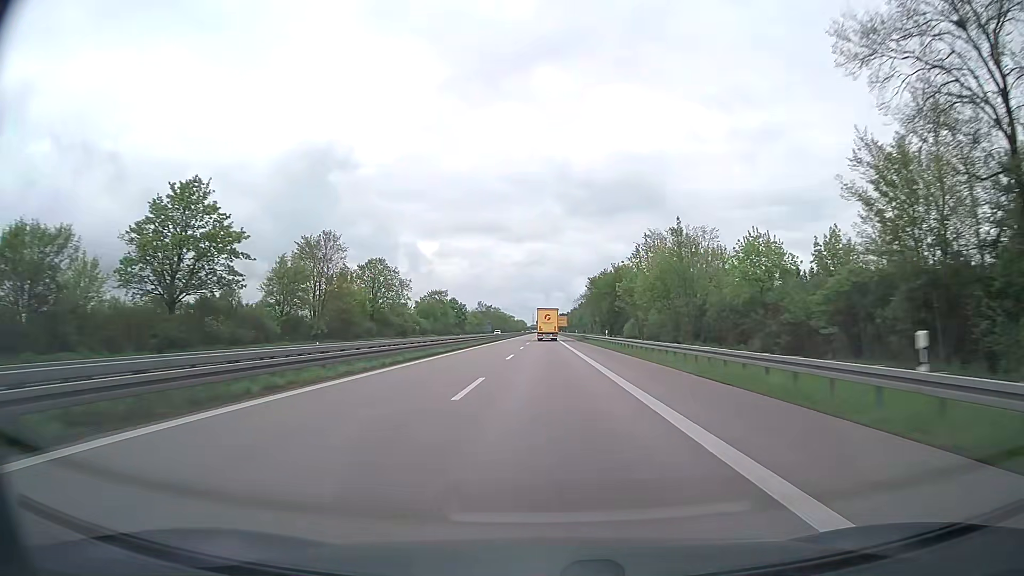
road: trunk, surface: asphalt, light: Day
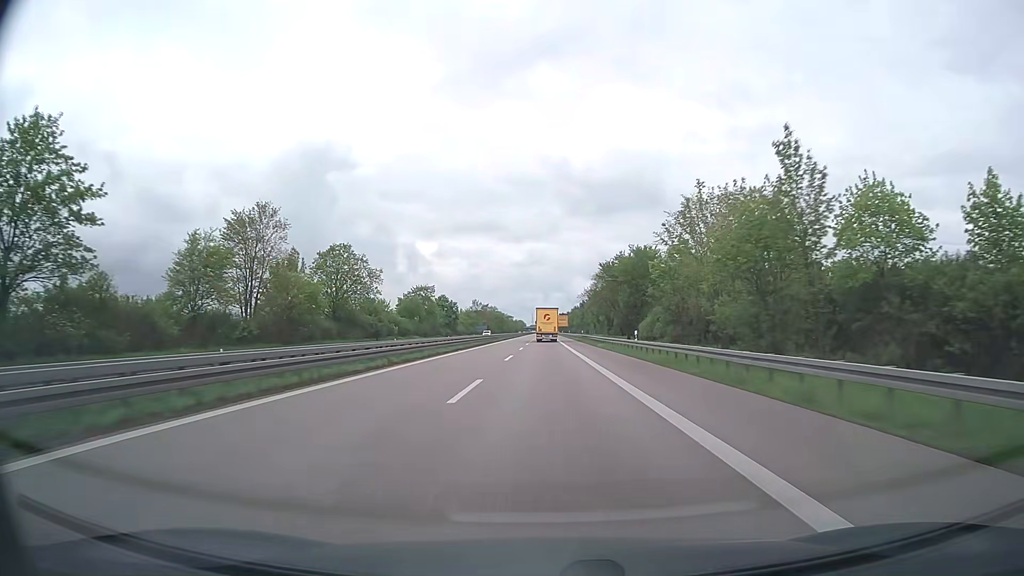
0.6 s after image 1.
(0.0, +18.4) m; 0°
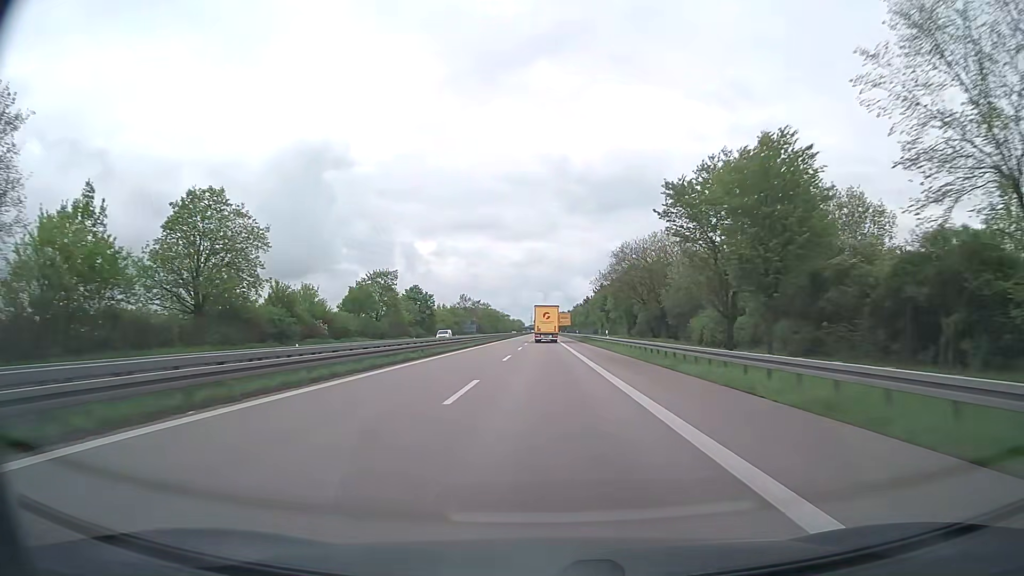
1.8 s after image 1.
(+0.1, +36.0) m; 0°
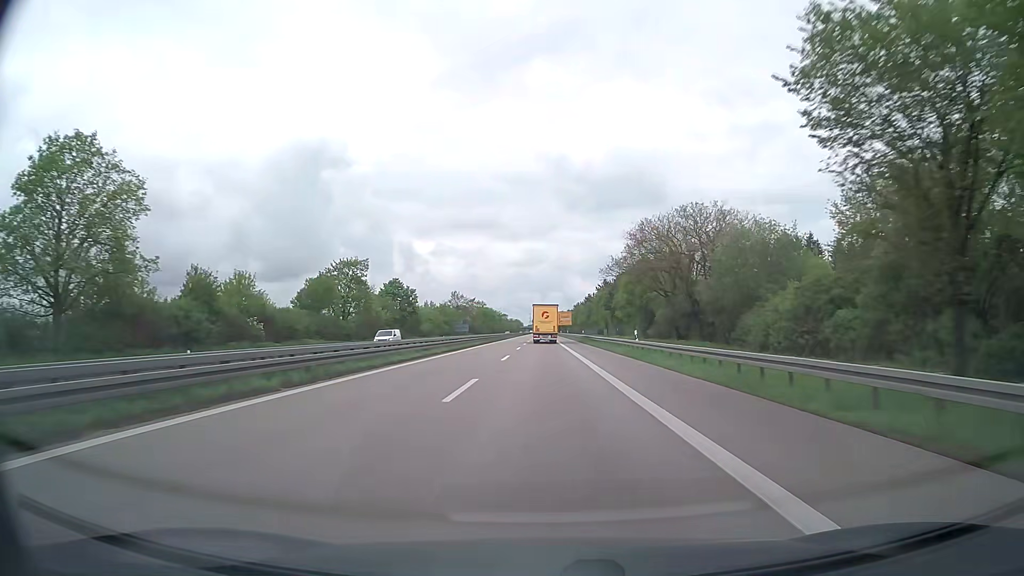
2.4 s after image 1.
(+0.1, +17.6) m; 0°
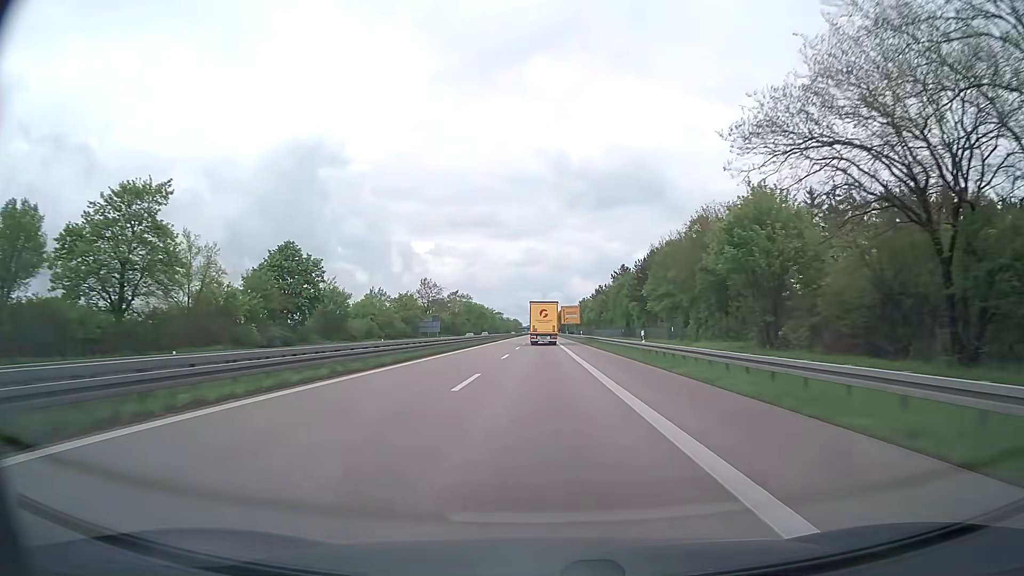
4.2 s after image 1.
(+0.1, +51.2) m; 0°
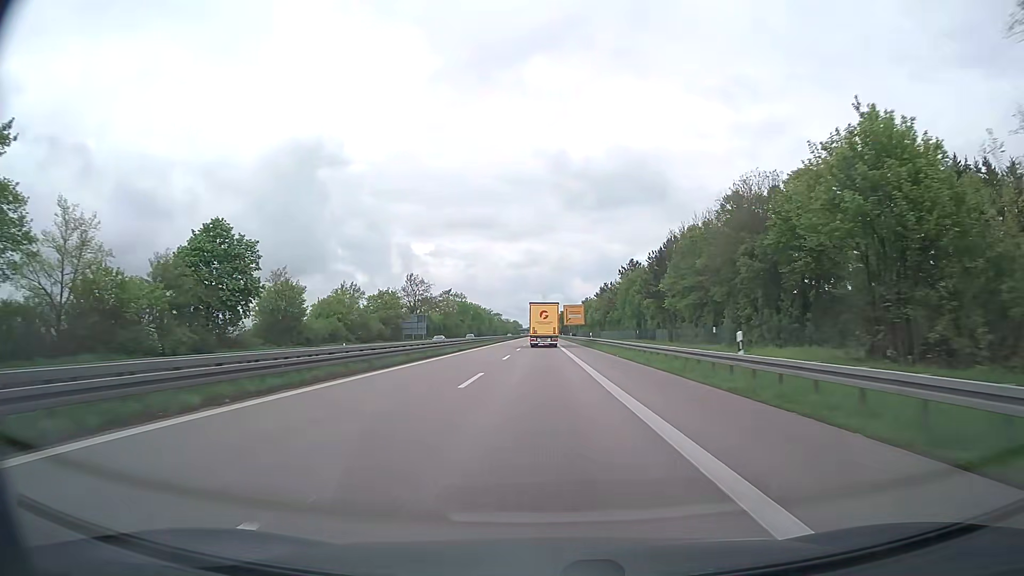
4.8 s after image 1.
(0.0, +16.6) m; 0°
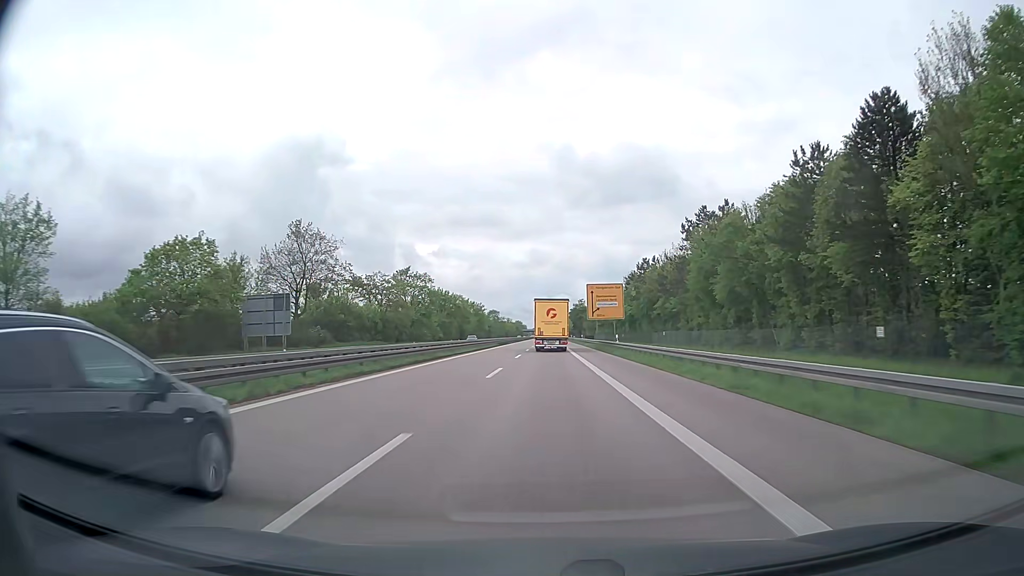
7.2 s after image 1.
(-0.4, +67.8) m; -1°
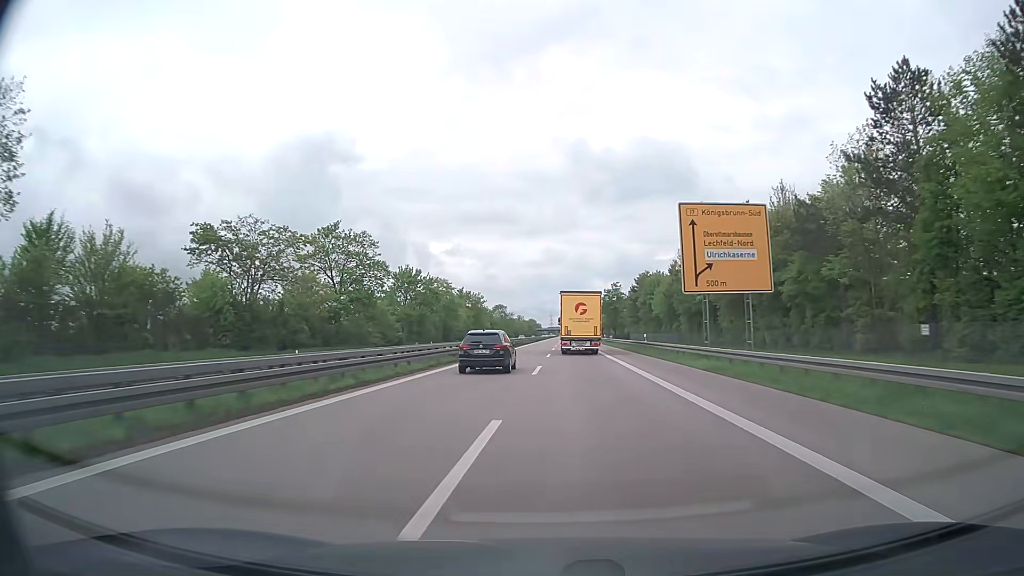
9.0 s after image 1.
(-0.5, +52.8) m; -1°
(0, +10) (0, +20) (0, +30) (0, +40) (0, +50) (0, +60) (0, +70) (0, +80) (0, +90) (0, +100) m
